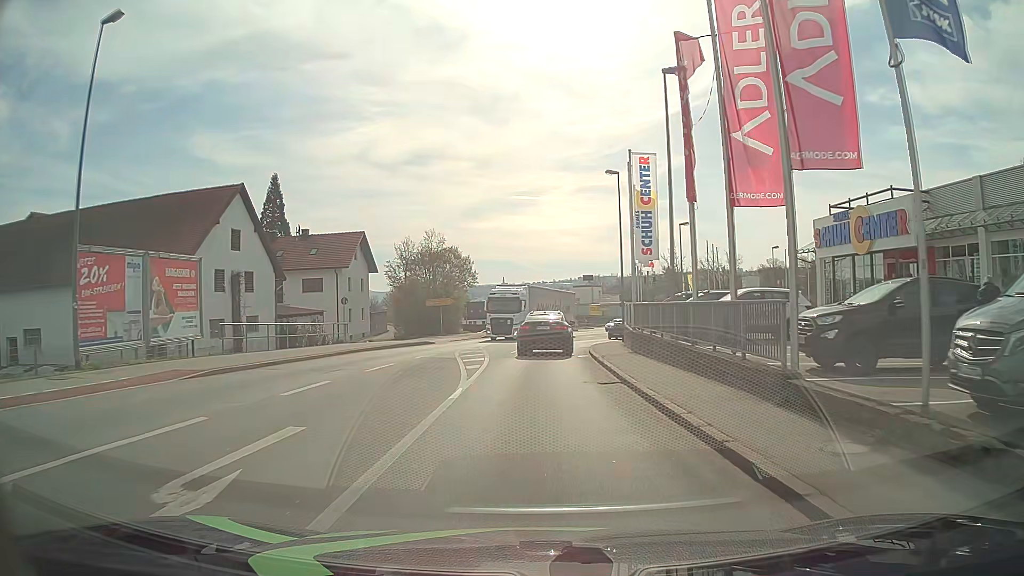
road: tertiary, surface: asphalt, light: Day
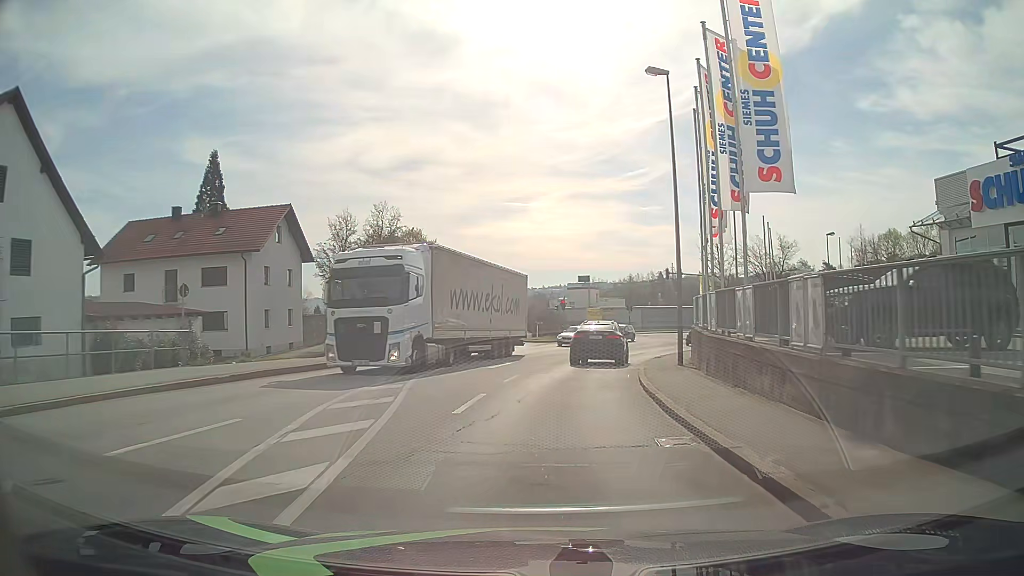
(+0.1, +17.6) m; +1°
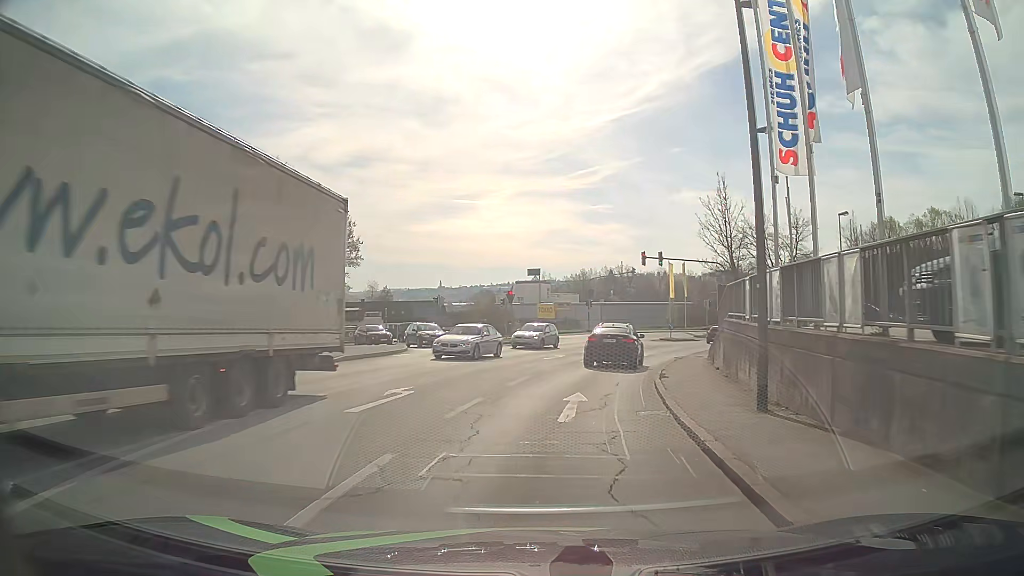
(+0.4, +12.3) m; +4°
(+1, +10) (+2, +20) (+4, +30) (+7, +39) (+11, +48) (+16, +57) (+22, +65) (+29, +73) (+36, +80) (+44, +86) m
